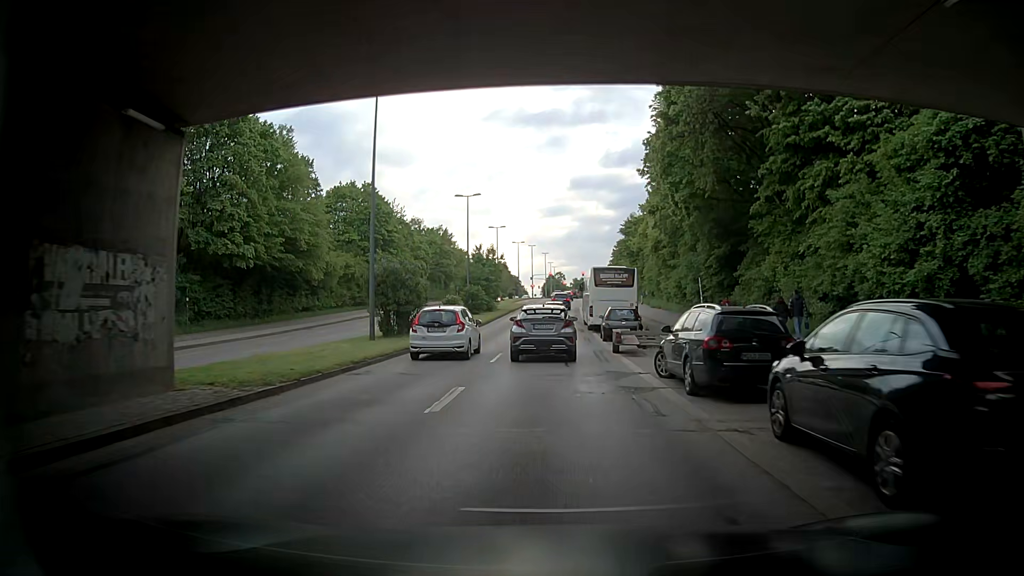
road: secondary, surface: asphalt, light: Day
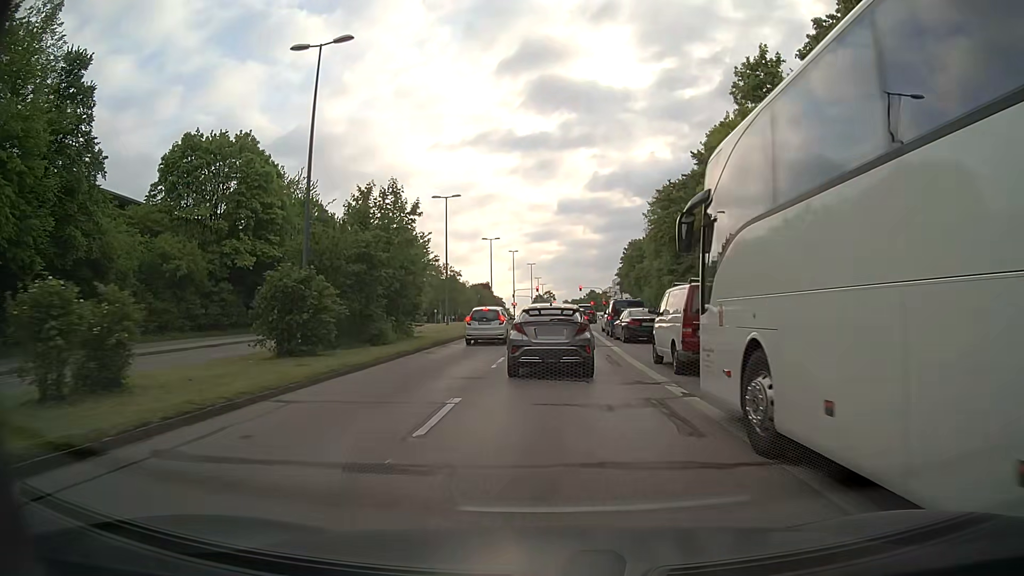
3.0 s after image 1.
(+0.2, +38.0) m; +1°
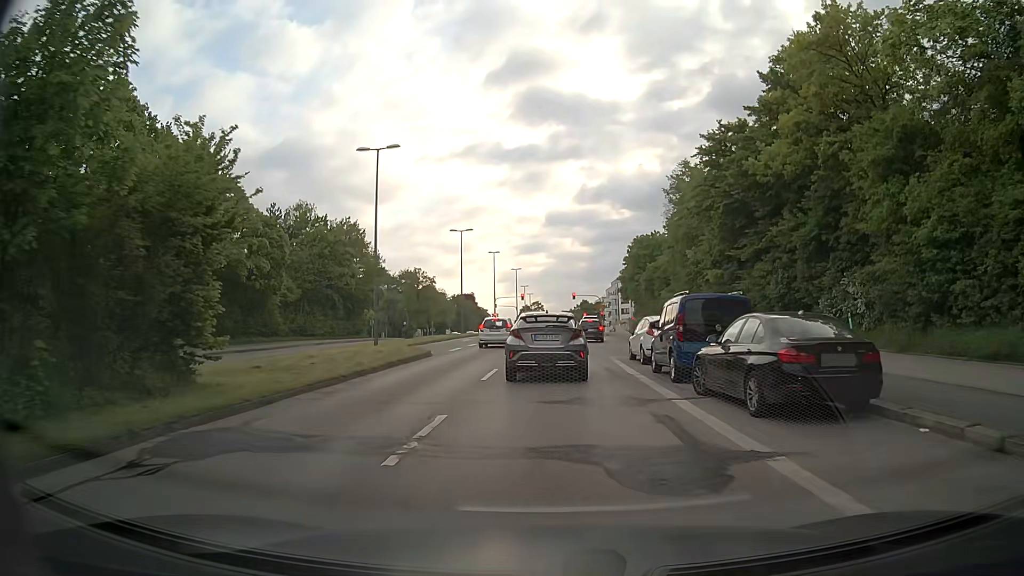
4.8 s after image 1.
(+0.2, +19.1) m; +1°
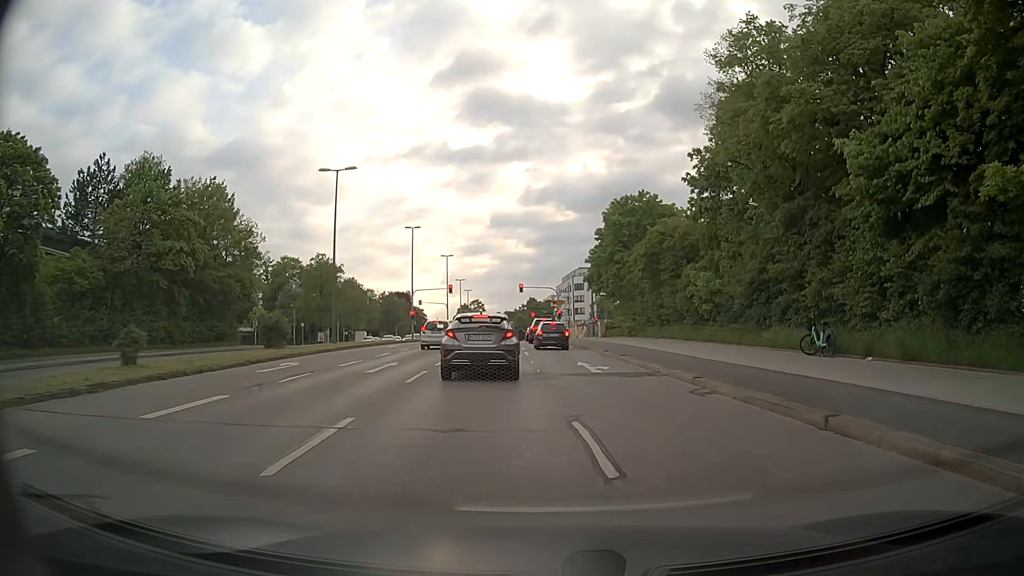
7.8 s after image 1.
(+0.6, +27.8) m; +5°
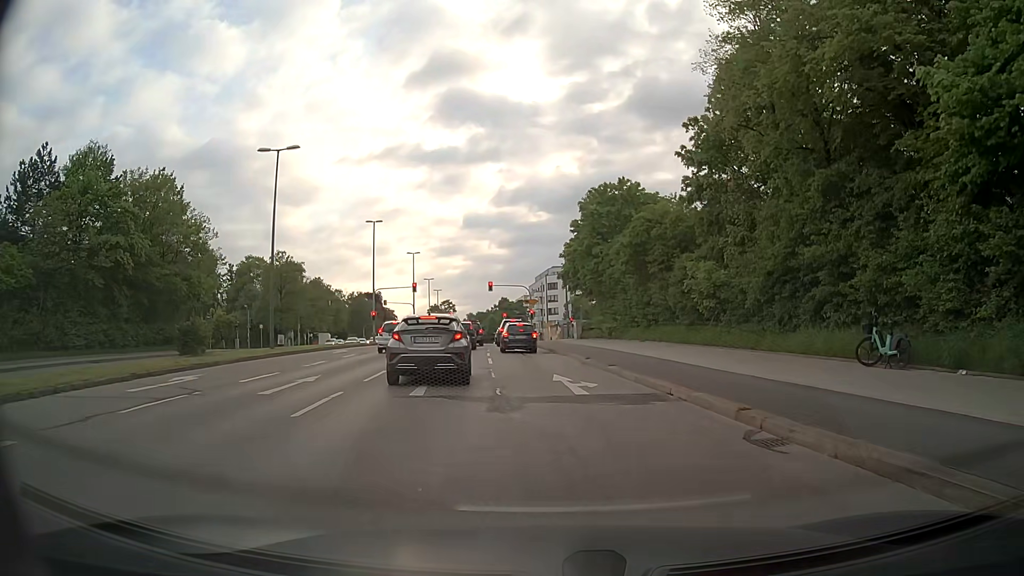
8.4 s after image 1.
(+0.1, +5.4) m; +2°
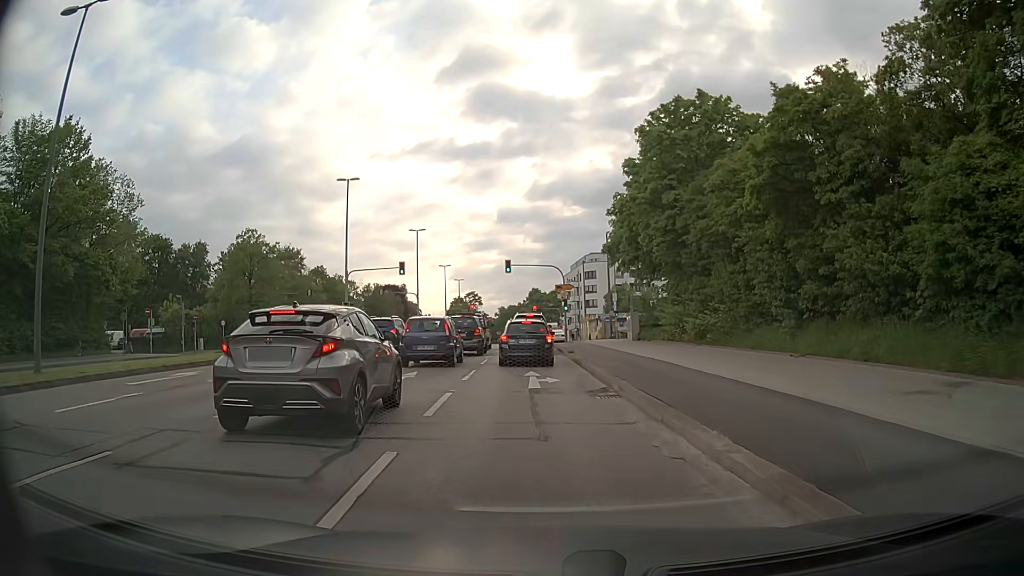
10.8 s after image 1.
(-0.4, +19.1) m; -3°
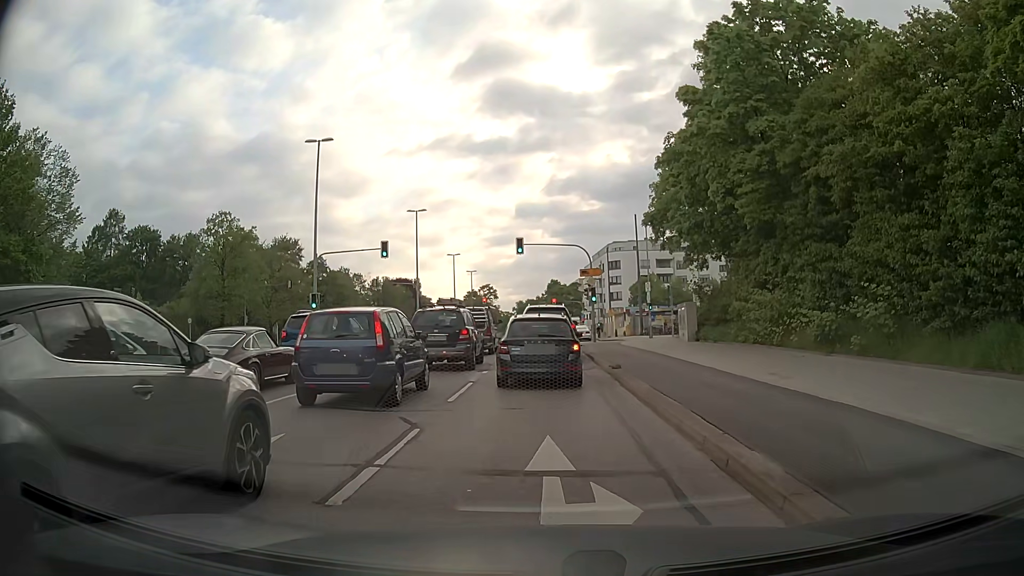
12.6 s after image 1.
(-0.2, +10.5) m; -1°
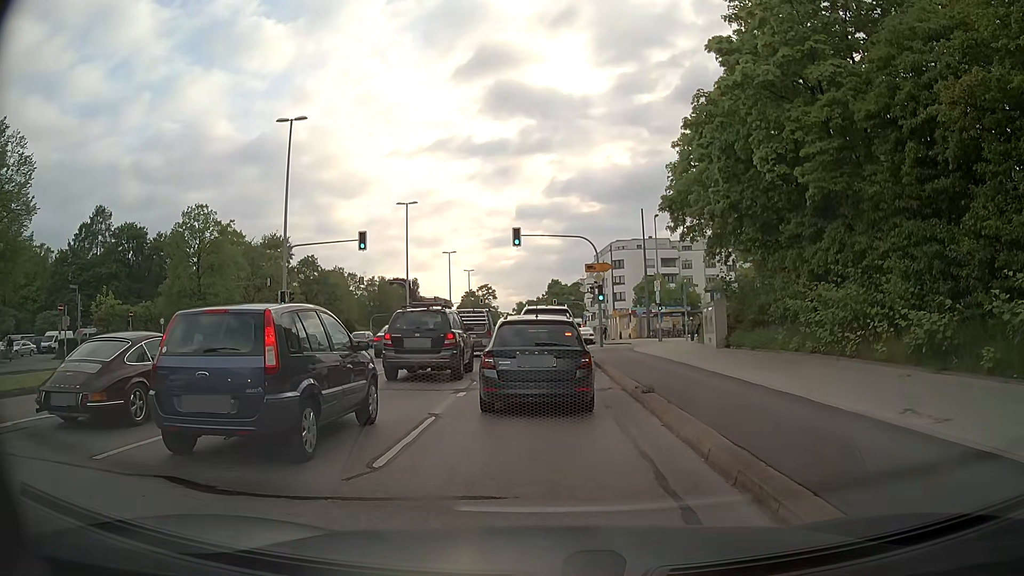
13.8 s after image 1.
(0.0, +4.7) m; 0°
(0, +10) (0, +20) (0, +30) (-1, +40) (-1, +50) (-1, +60) (-1, +70) (-1, +80) (-1, +90) (-1, +100) m
